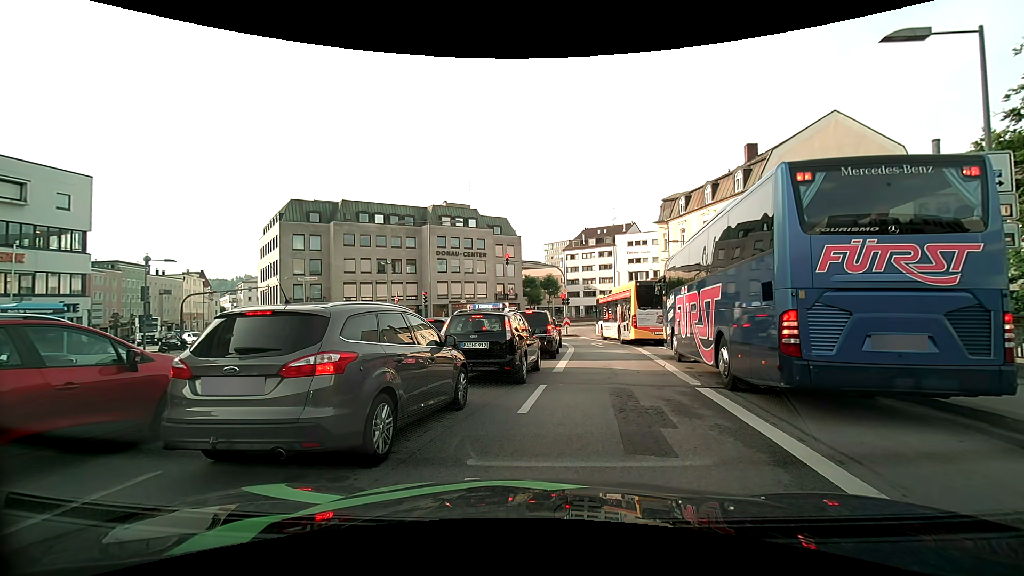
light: Day
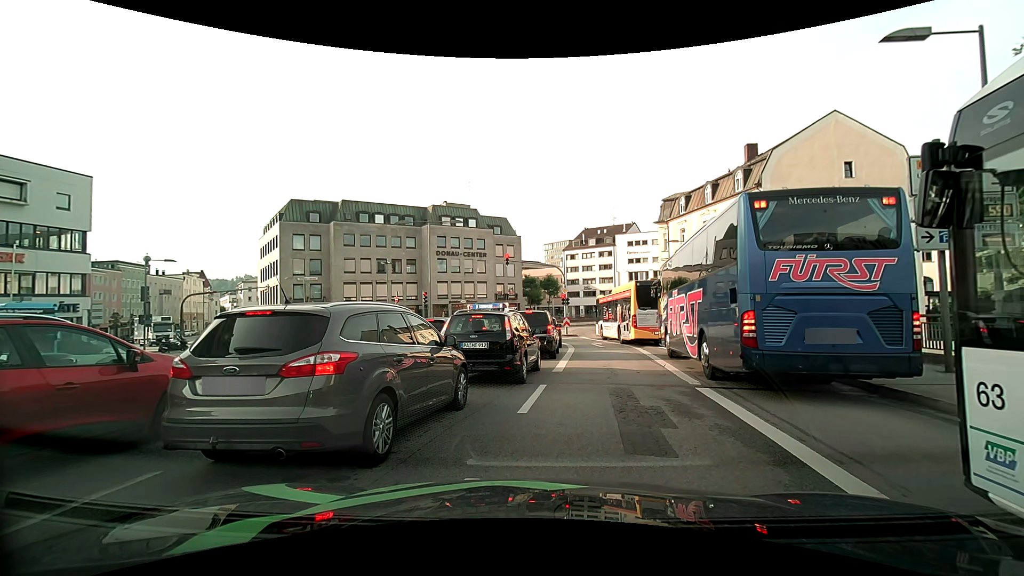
(0.0, 0.0) m; 0°
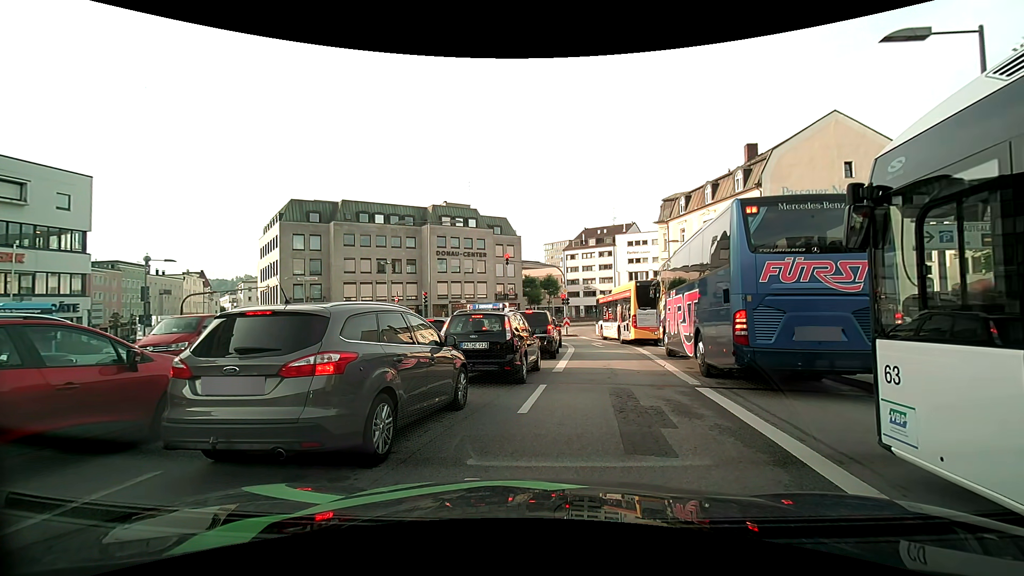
(0.0, 0.0) m; 0°
